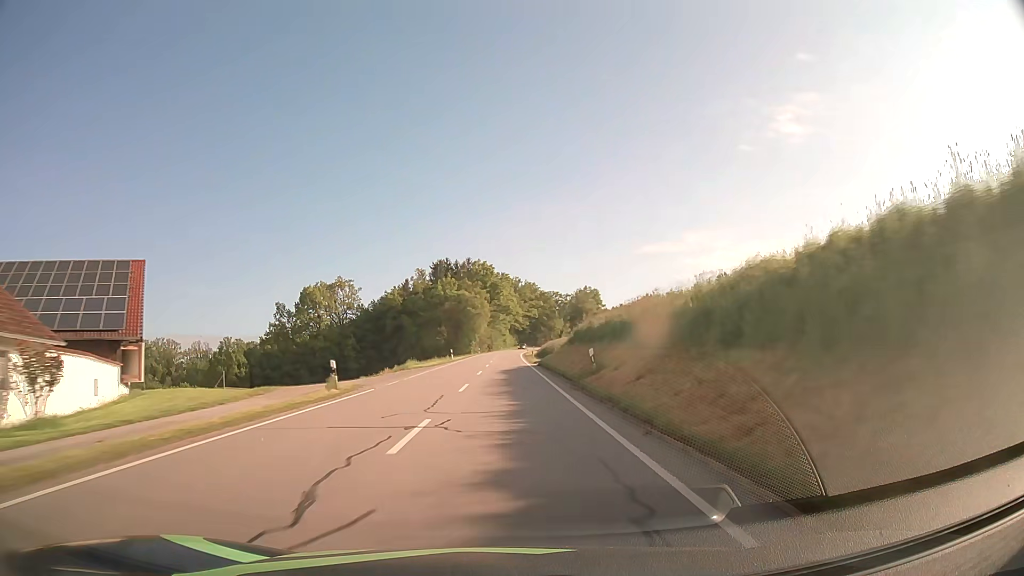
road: secondary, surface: asphalt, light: Day
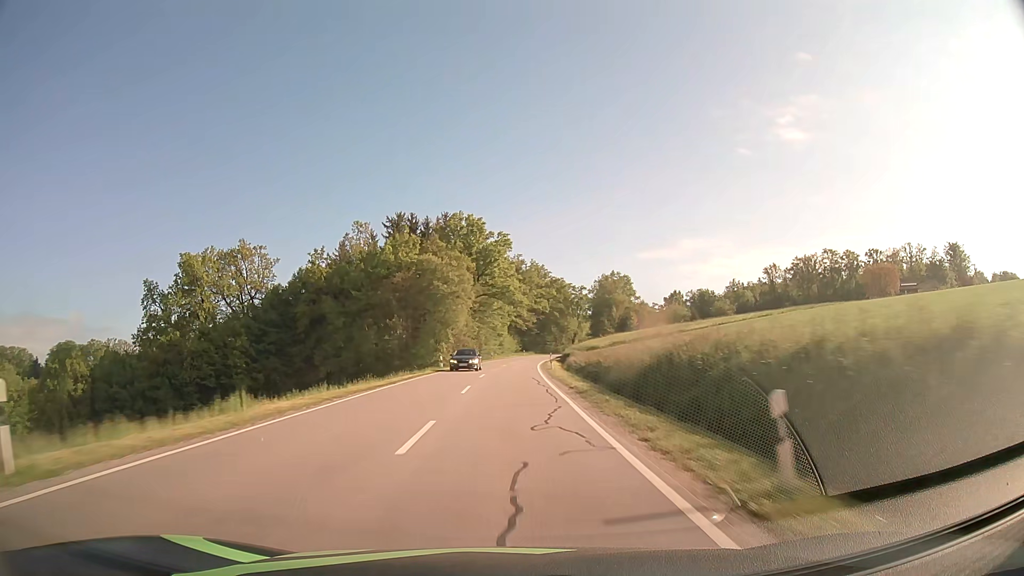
(0.0, +60.1) m; 0°
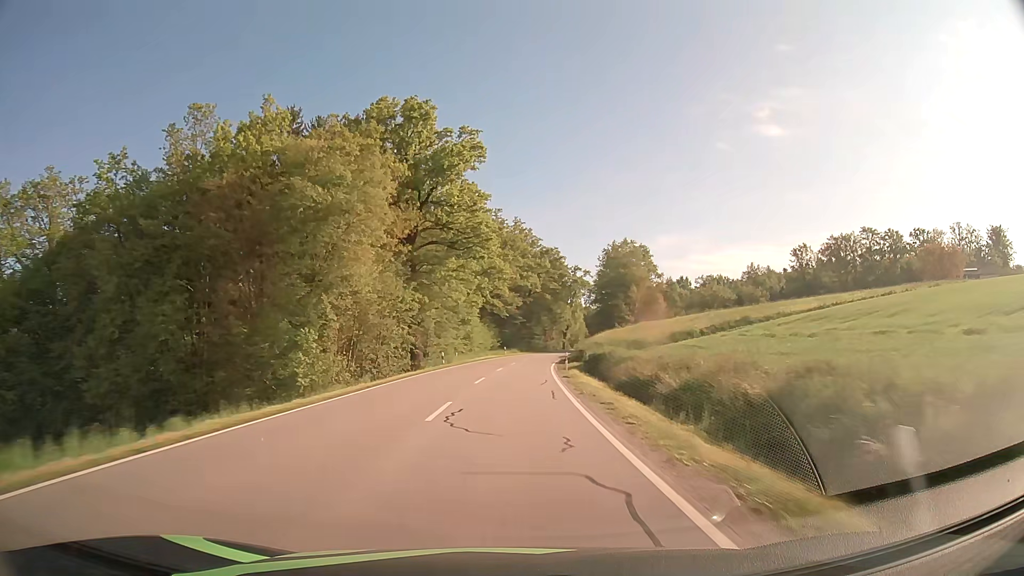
(+0.5, +44.5) m; +2°
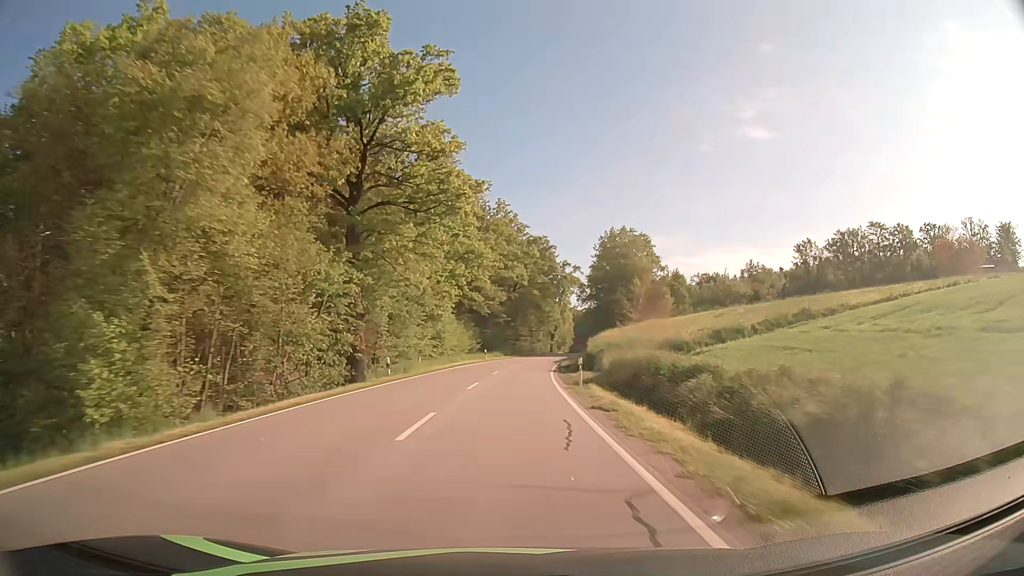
(+0.2, +14.7) m; +1°
